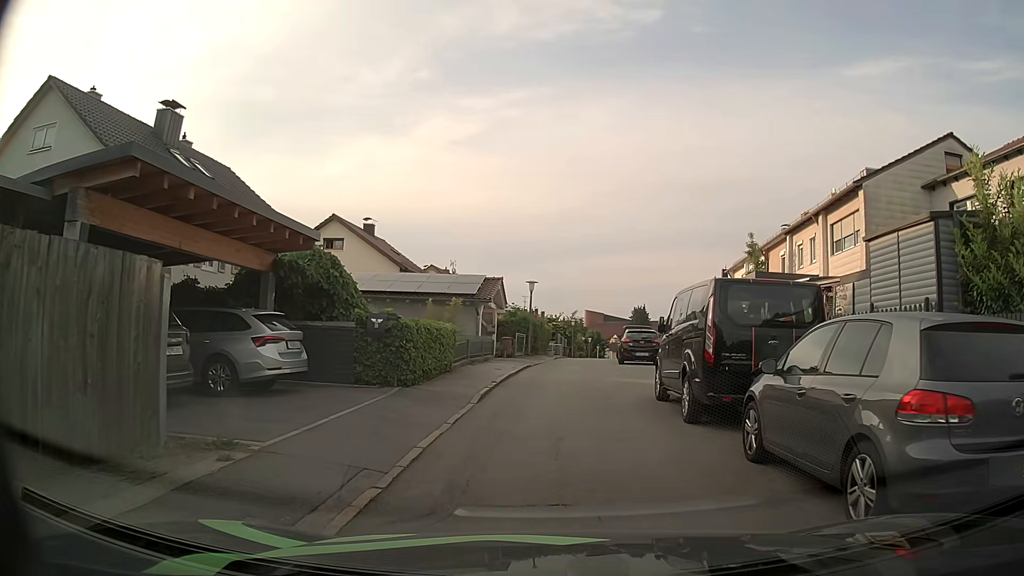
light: Day
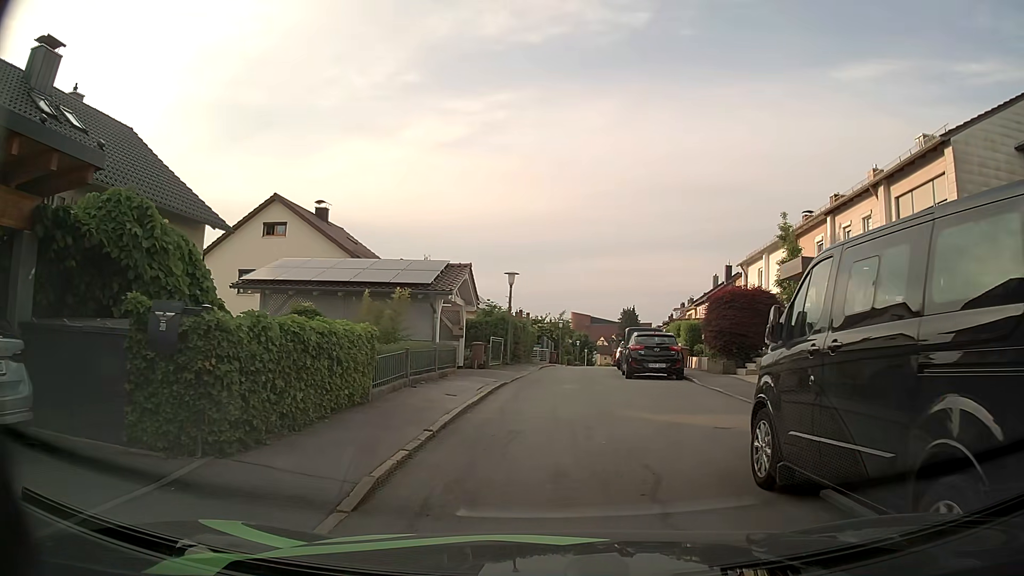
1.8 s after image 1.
(0.0, +6.8) m; -1°
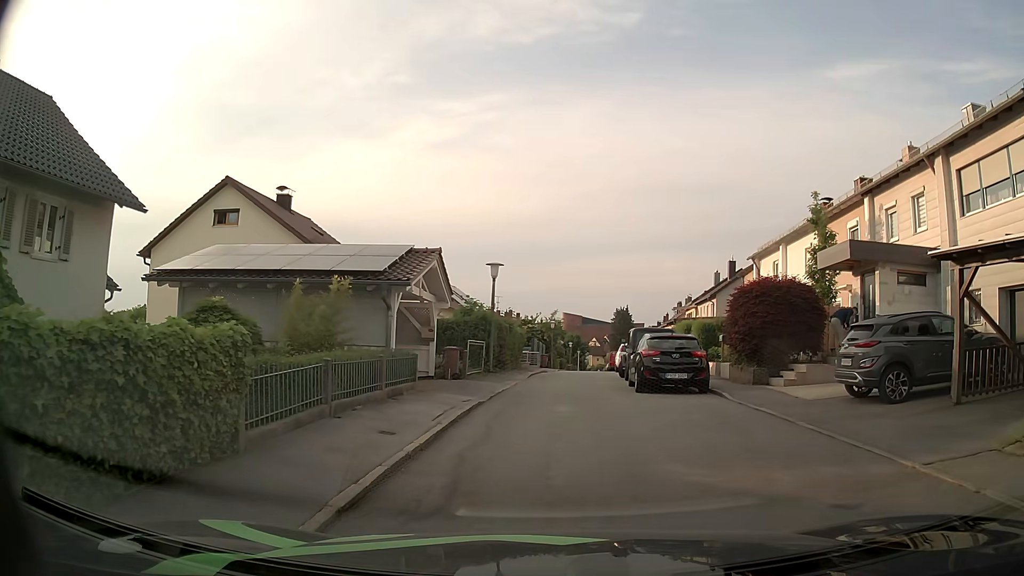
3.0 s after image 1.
(+0.2, +4.4) m; +2°
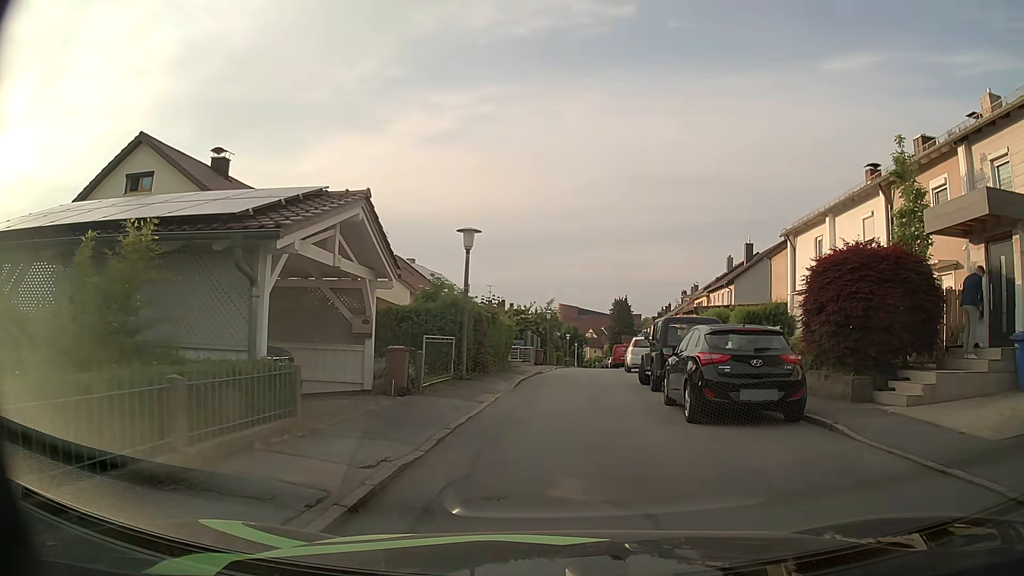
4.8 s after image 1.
(+0.1, +6.6) m; +1°
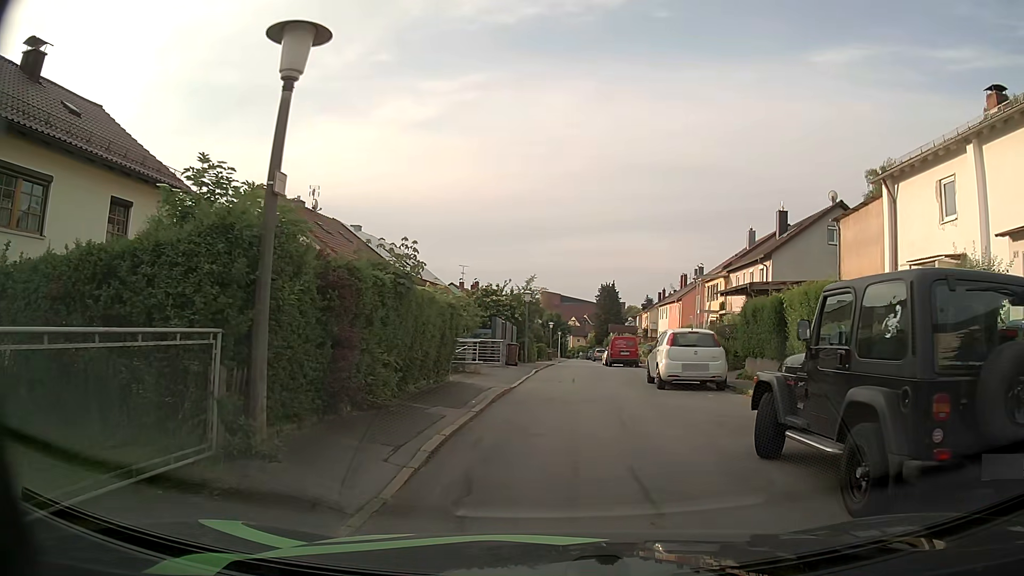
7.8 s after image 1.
(0.0, +11.7) m; +2°
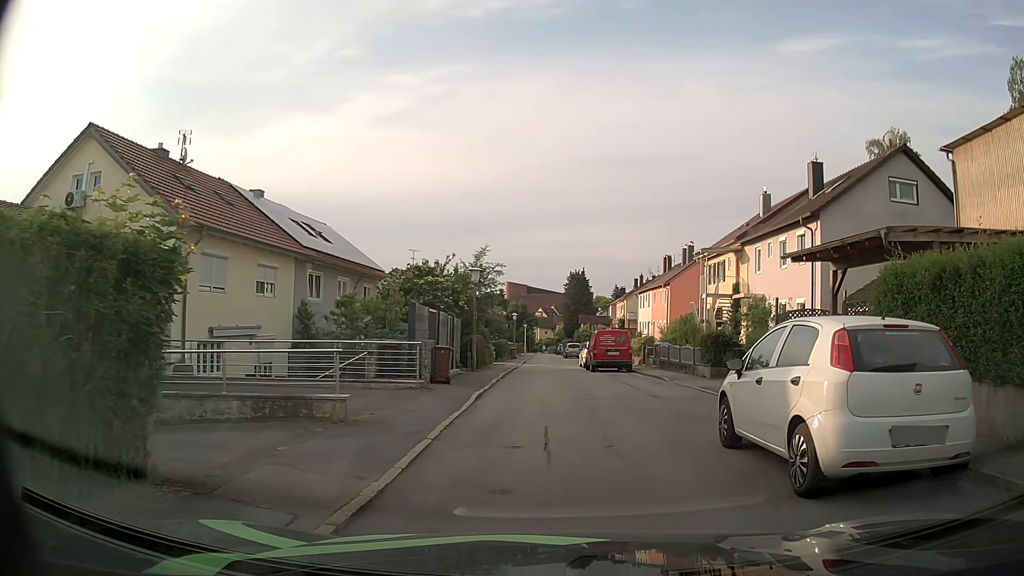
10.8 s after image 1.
(+0.1, +10.9) m; +2°
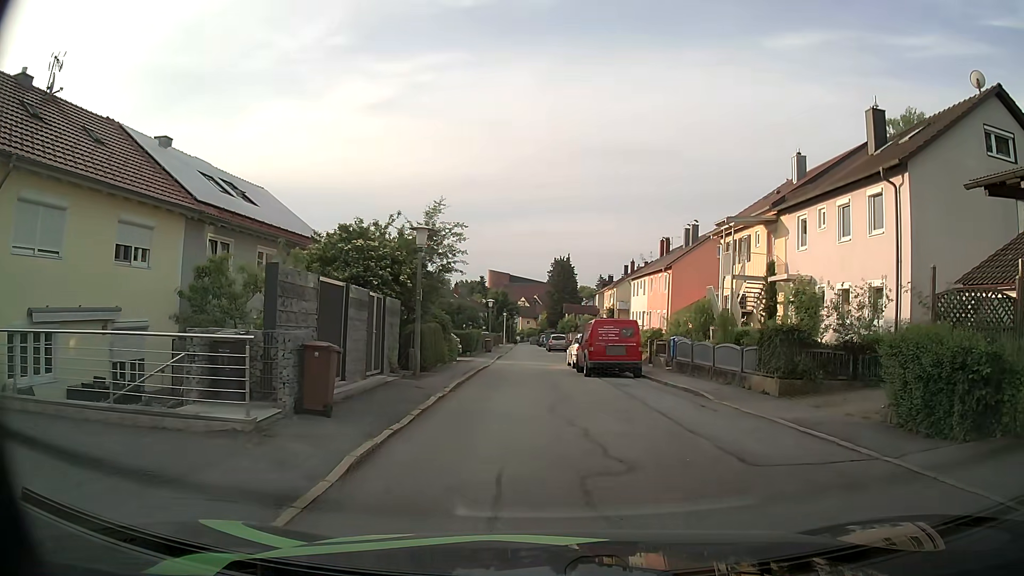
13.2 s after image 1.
(0.0, +8.1) m; +2°
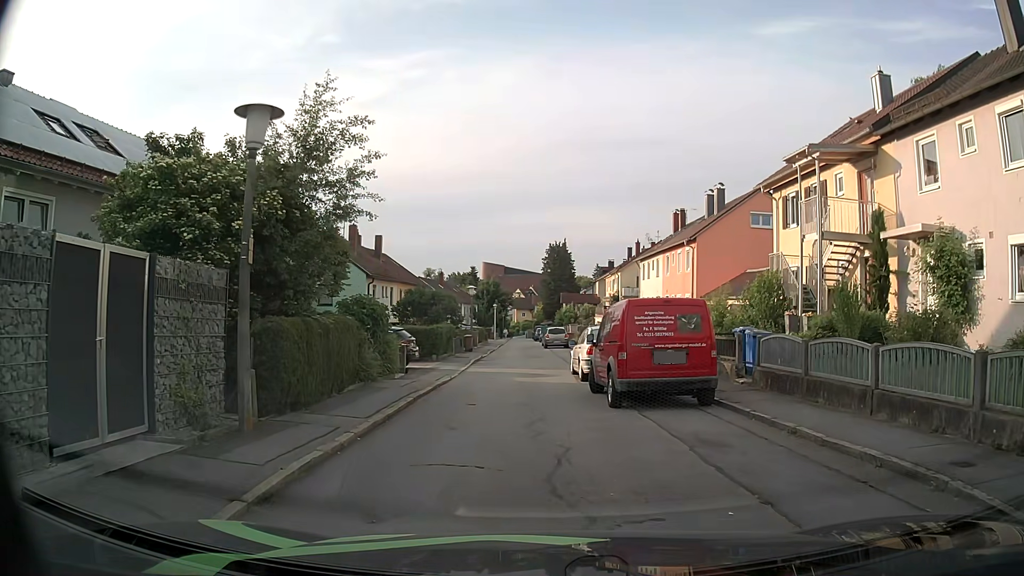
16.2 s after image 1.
(0.0, +9.9) m; 0°
